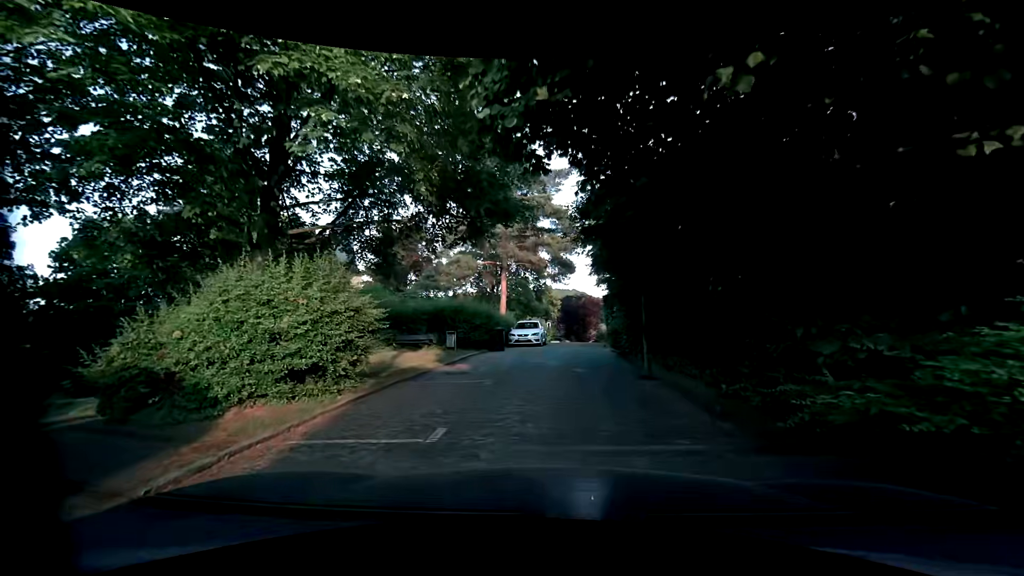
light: Day
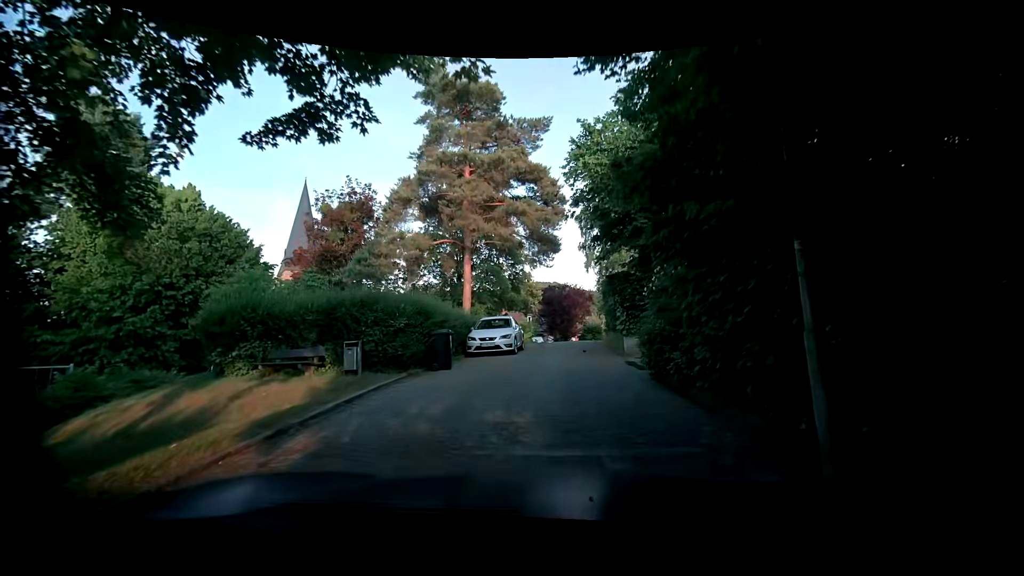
(0.0, +8.7) m; +3°
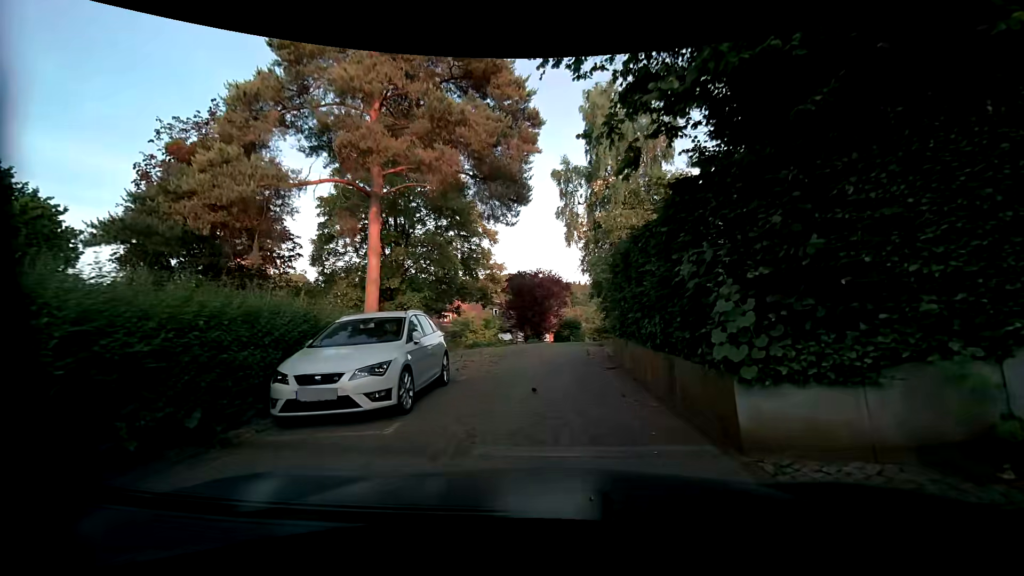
(-0.1, +11.3) m; +2°
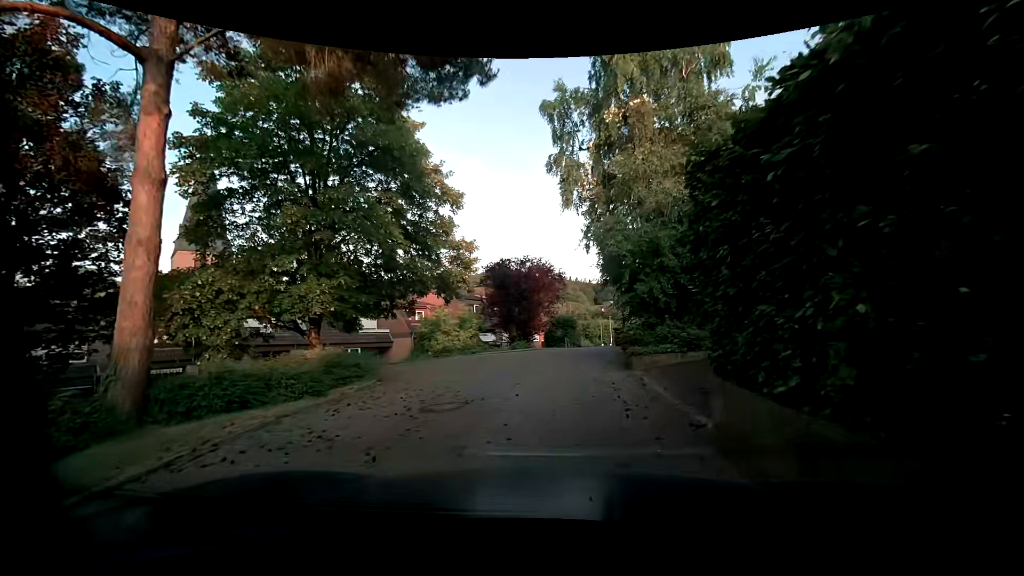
(-0.1, +9.1) m; 0°
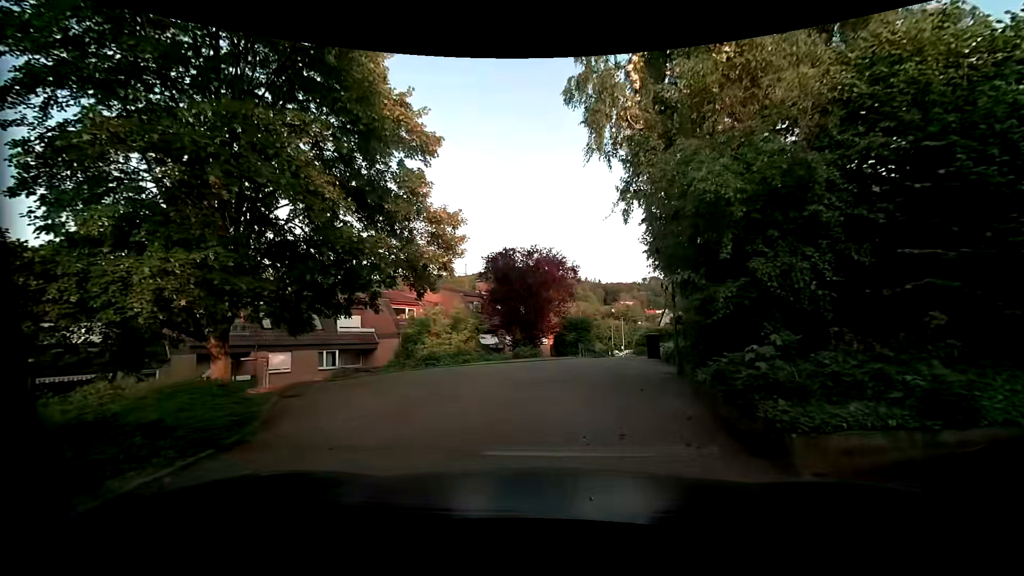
(0.0, +6.7) m; -1°
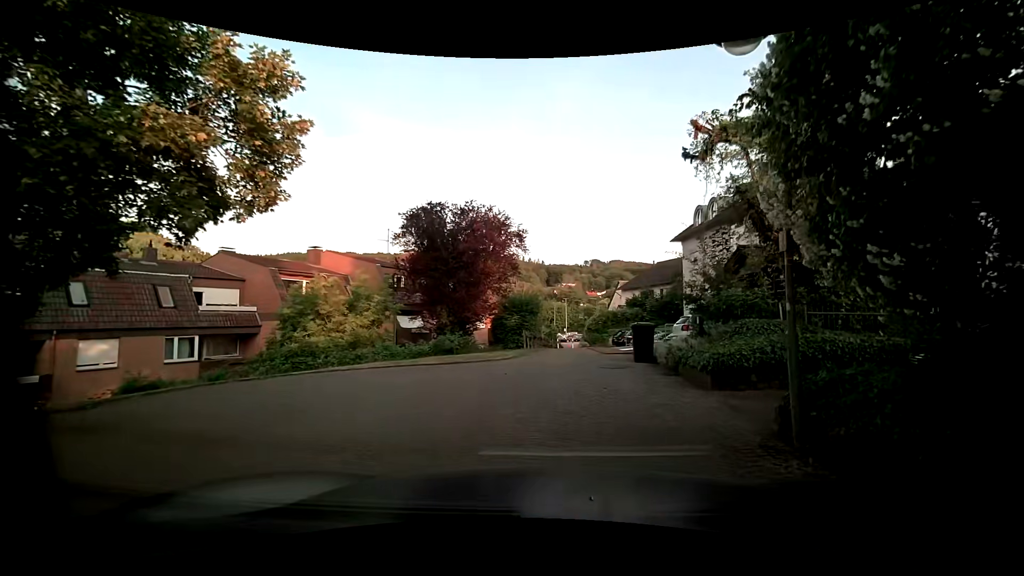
(+0.3, +8.6) m; +9°
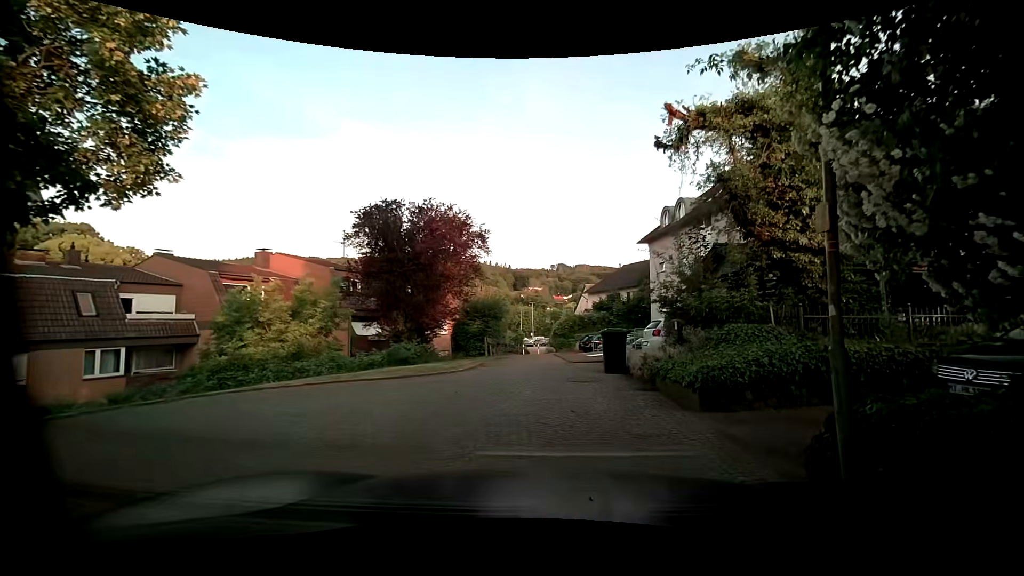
(0.0, +1.6) m; +3°
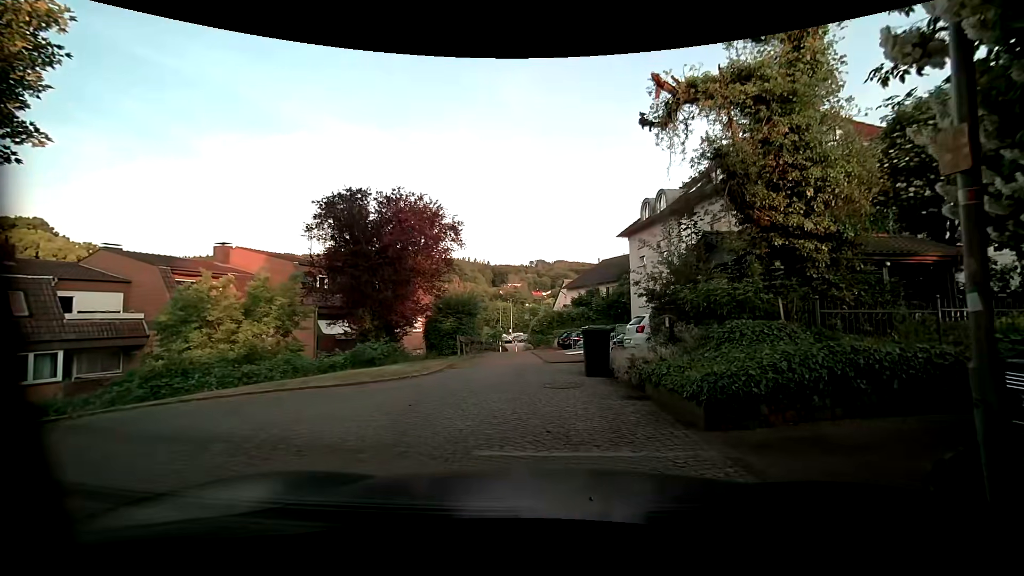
(0.0, +1.5) m; +1°
